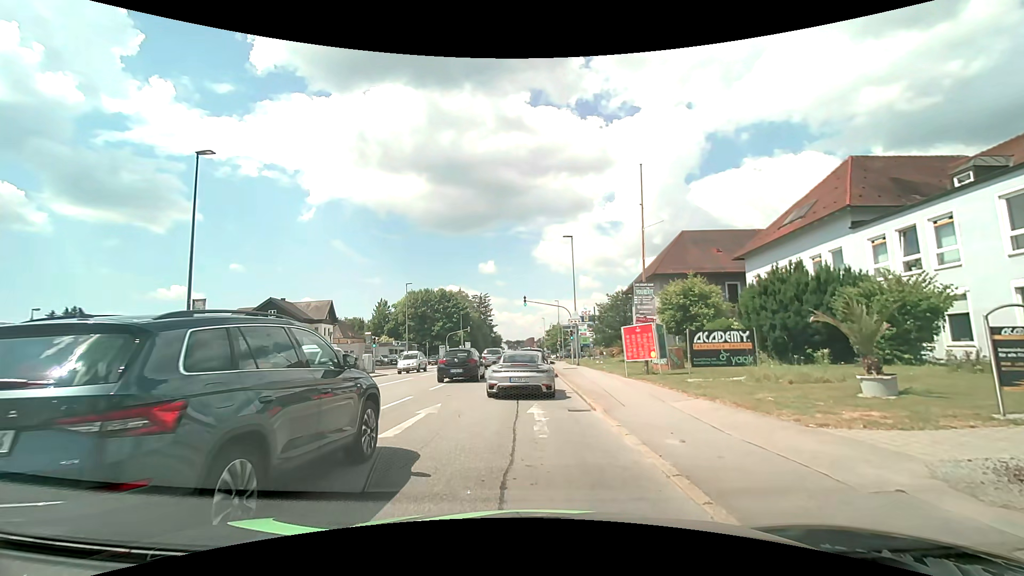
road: tertiary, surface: asphalt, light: Day
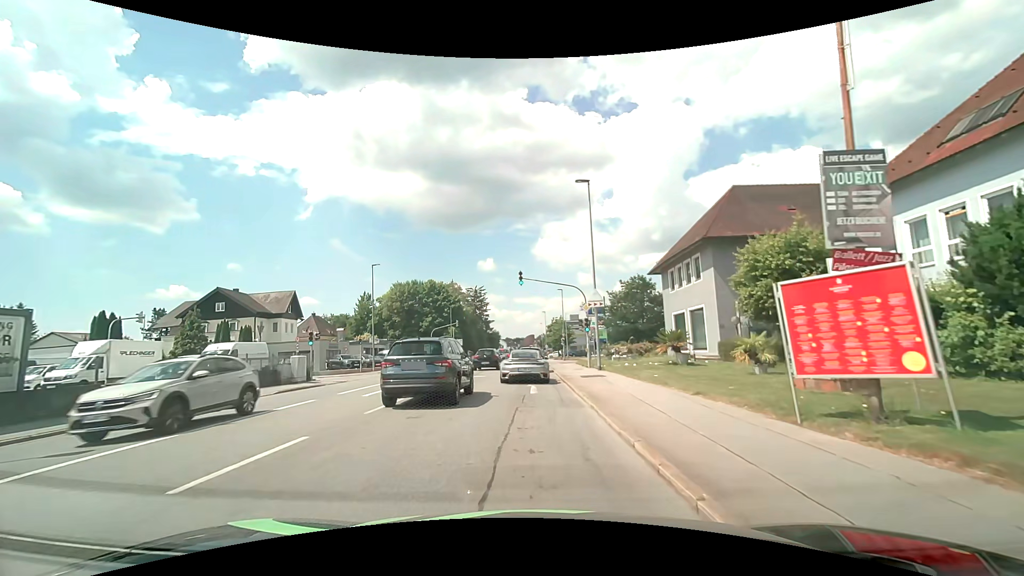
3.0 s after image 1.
(0.0, +13.2) m; -2°
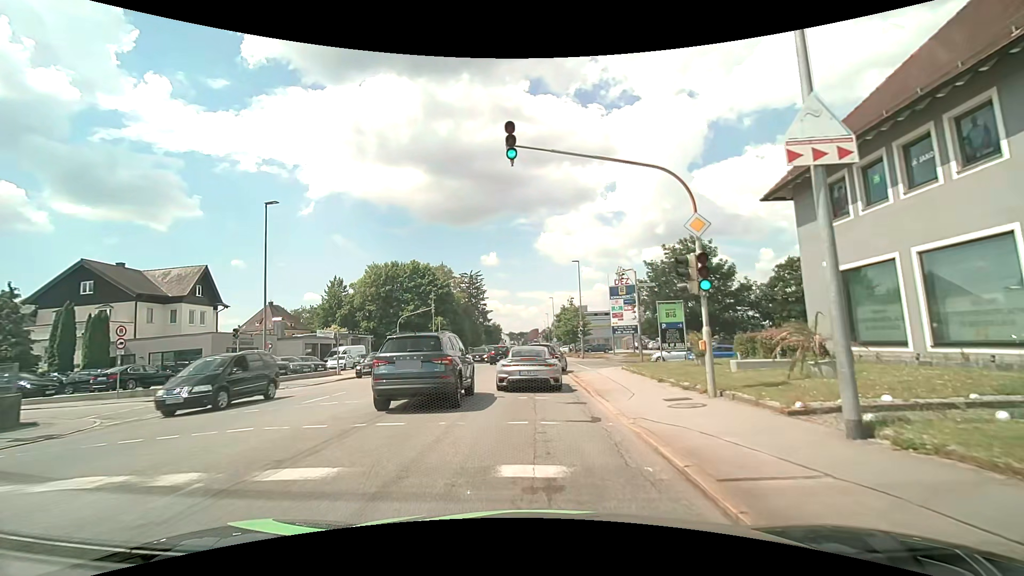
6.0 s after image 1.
(+0.3, +20.0) m; +1°
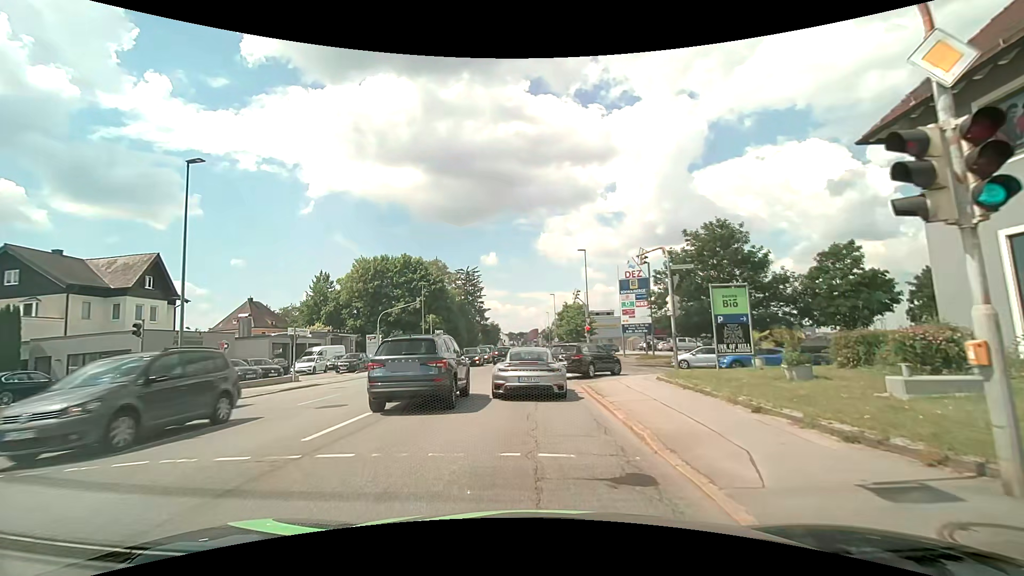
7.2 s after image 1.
(0.0, +6.4) m; 0°
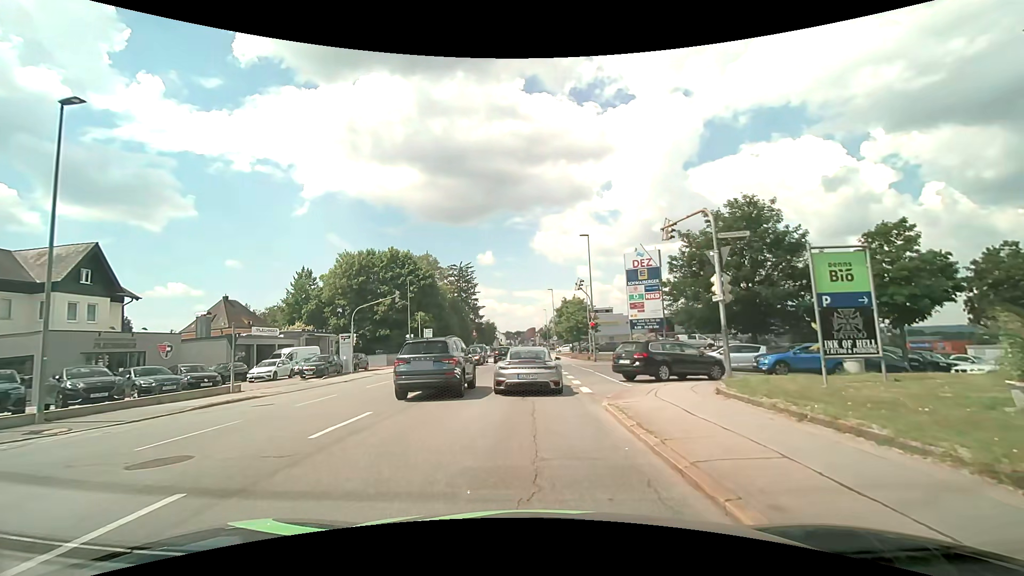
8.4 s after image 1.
(0.0, +5.7) m; 0°
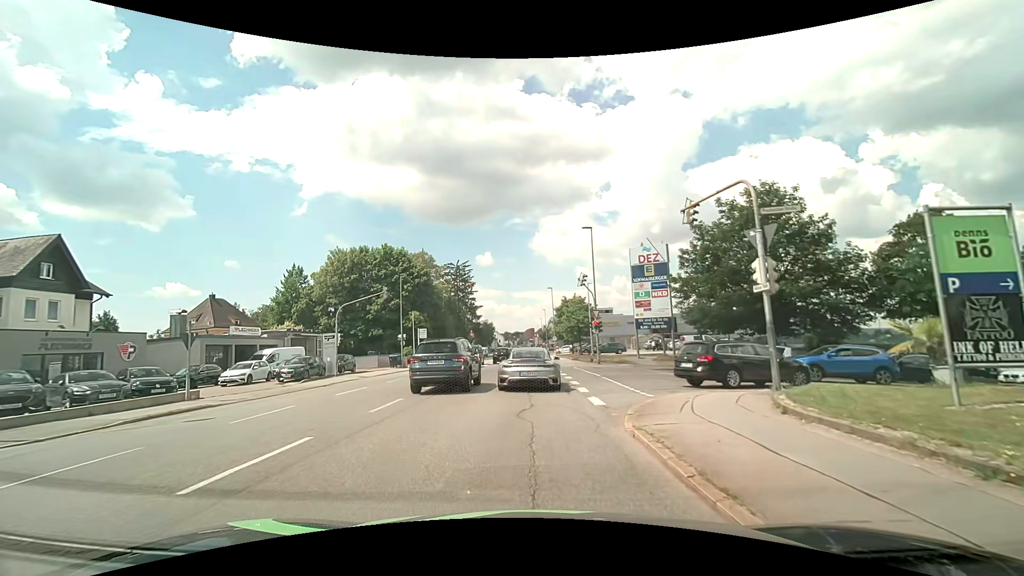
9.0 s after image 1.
(0.0, +3.0) m; 0°
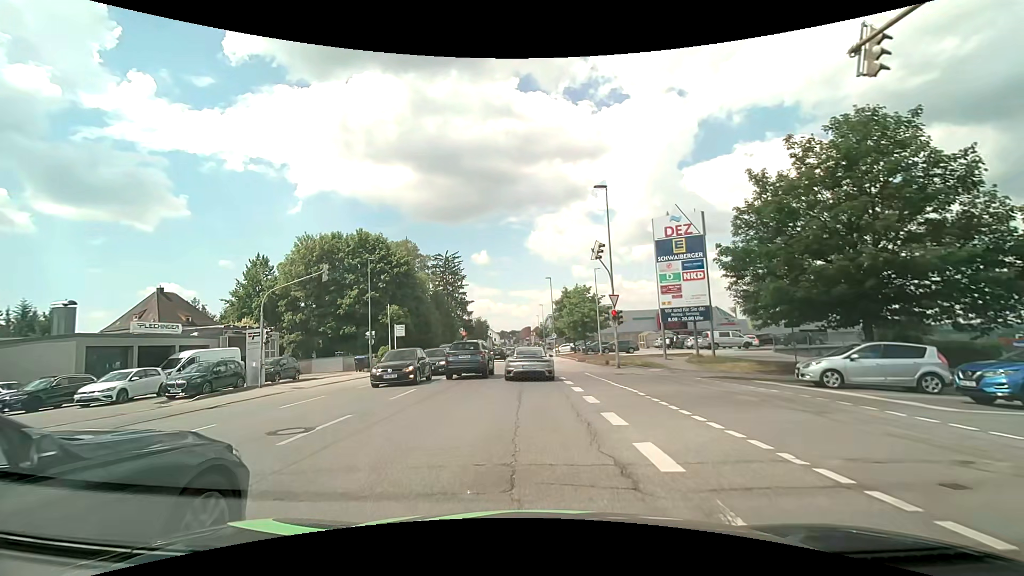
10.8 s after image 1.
(+0.1, +9.6) m; 0°
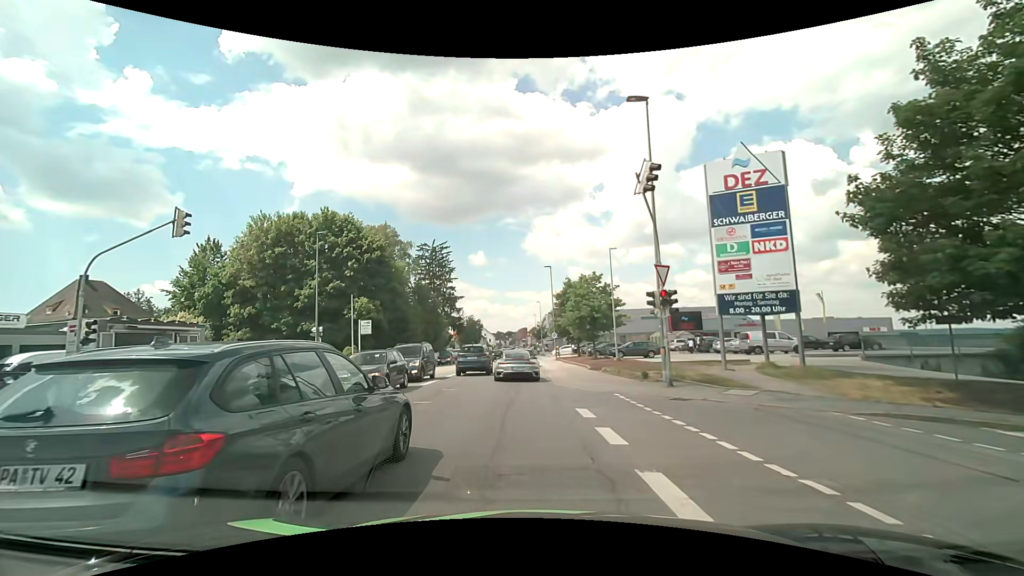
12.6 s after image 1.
(+0.1, +10.6) m; +1°
(0, +10) (0, +20) (-1, +30) (-1, +40) (-1, +50) (-2, +60) (-2, +70) (-2, +80) (-3, +90) (-3, +100) m
